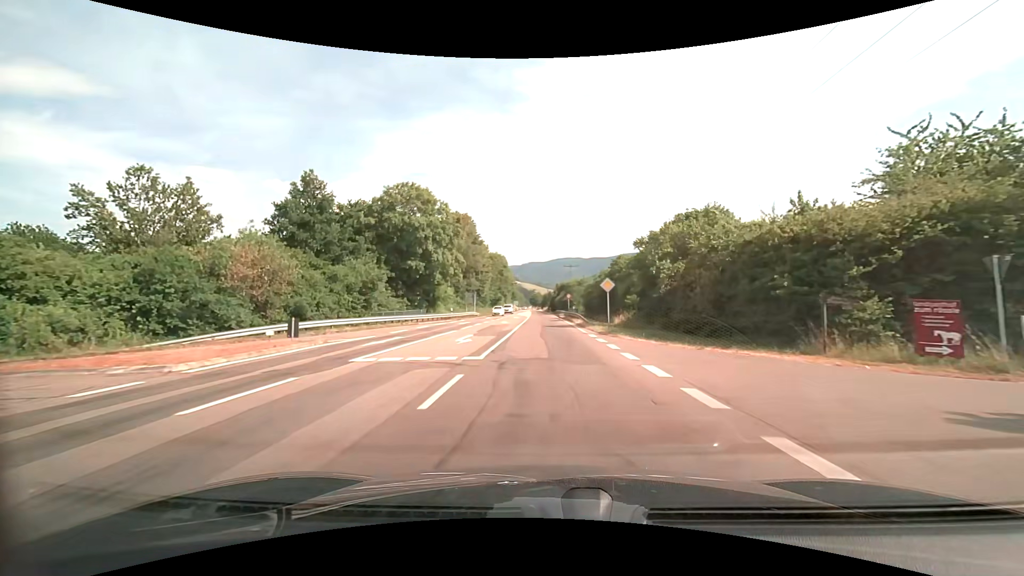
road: secondary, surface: asphalt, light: Day
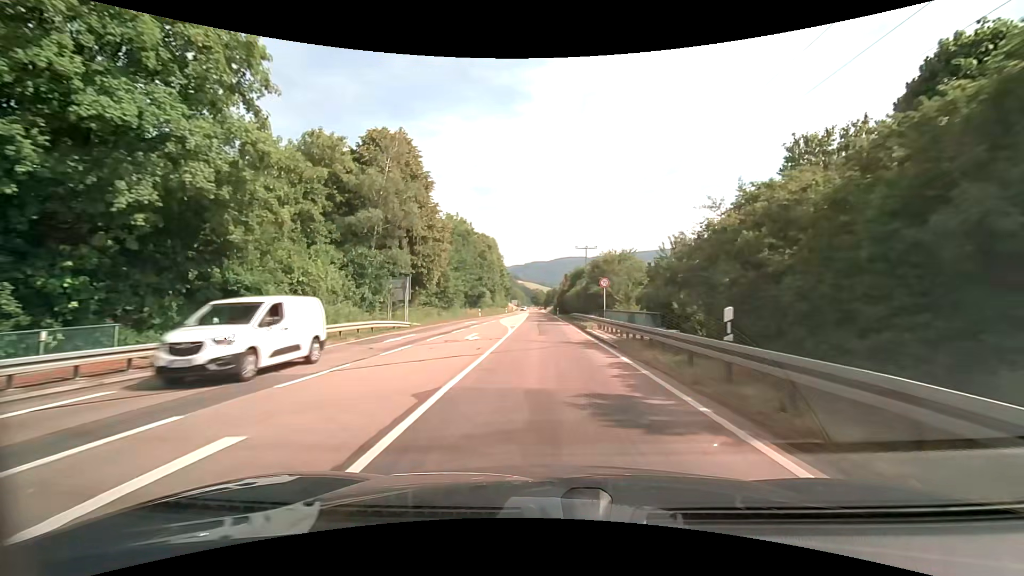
(-0.2, +39.9) m; -1°
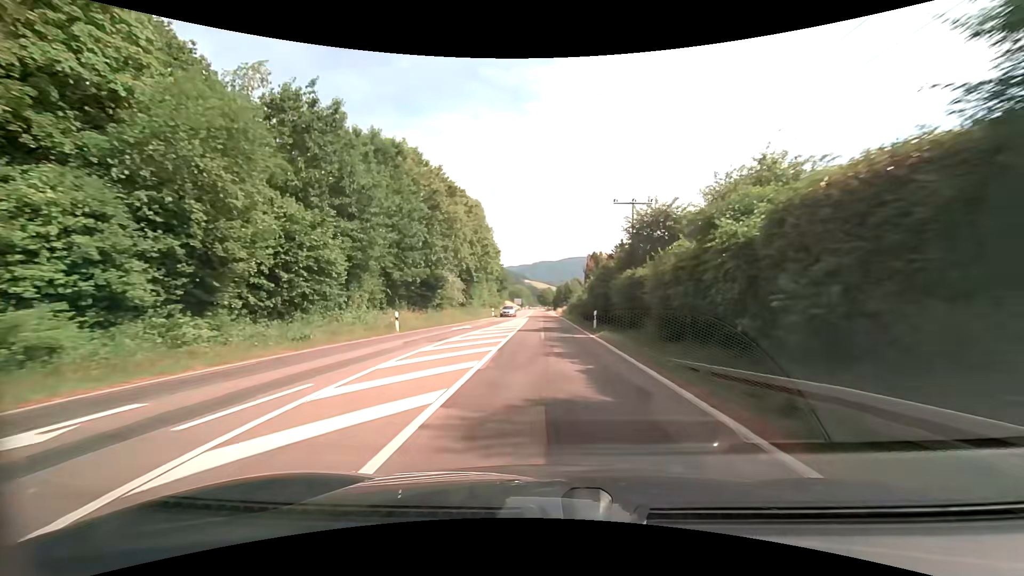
(-0.3, +39.7) m; 0°
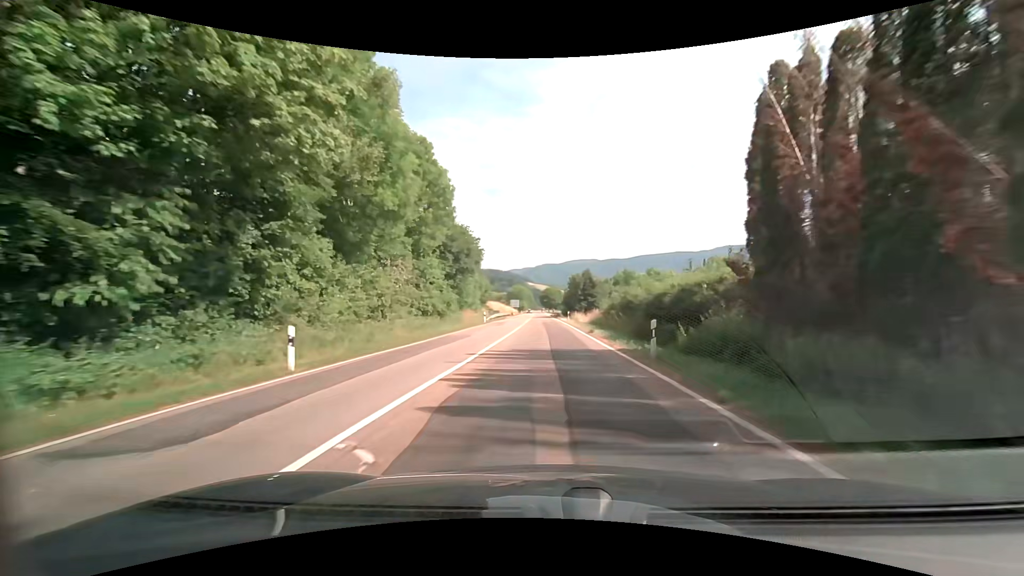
(-1.0, +50.4) m; -1°
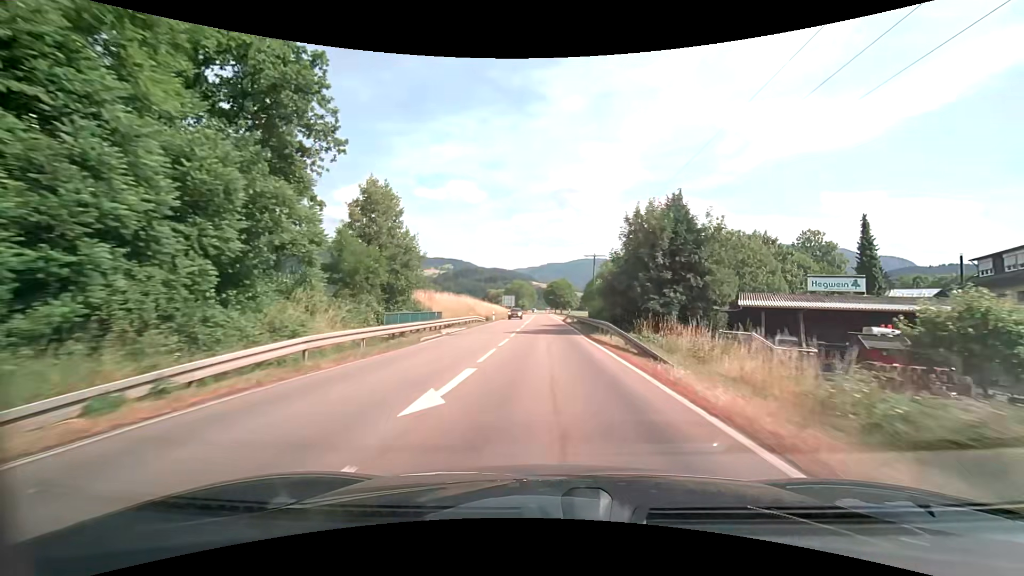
(-0.2, +51.3) m; -1°
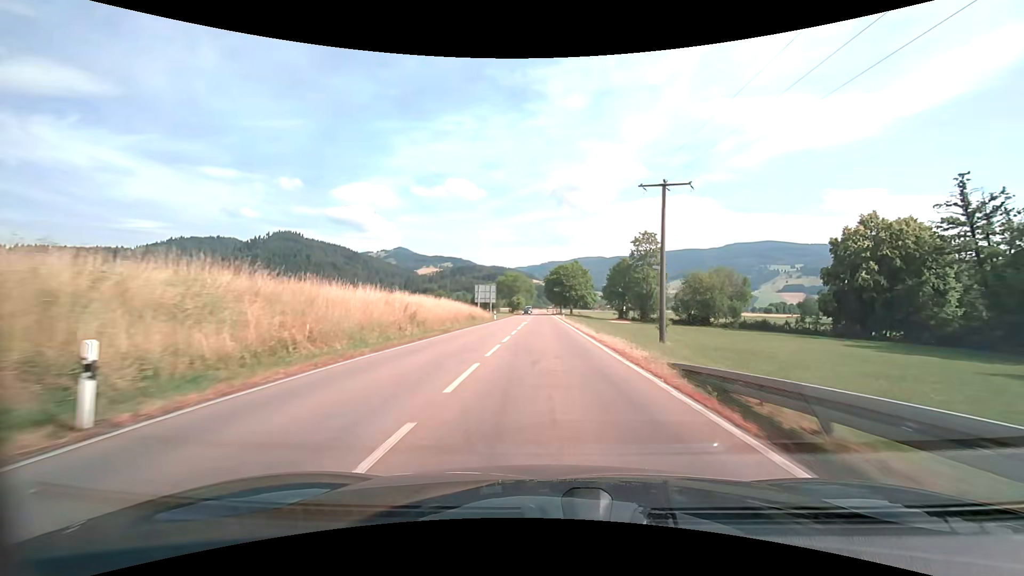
(-0.1, +52.8) m; 0°
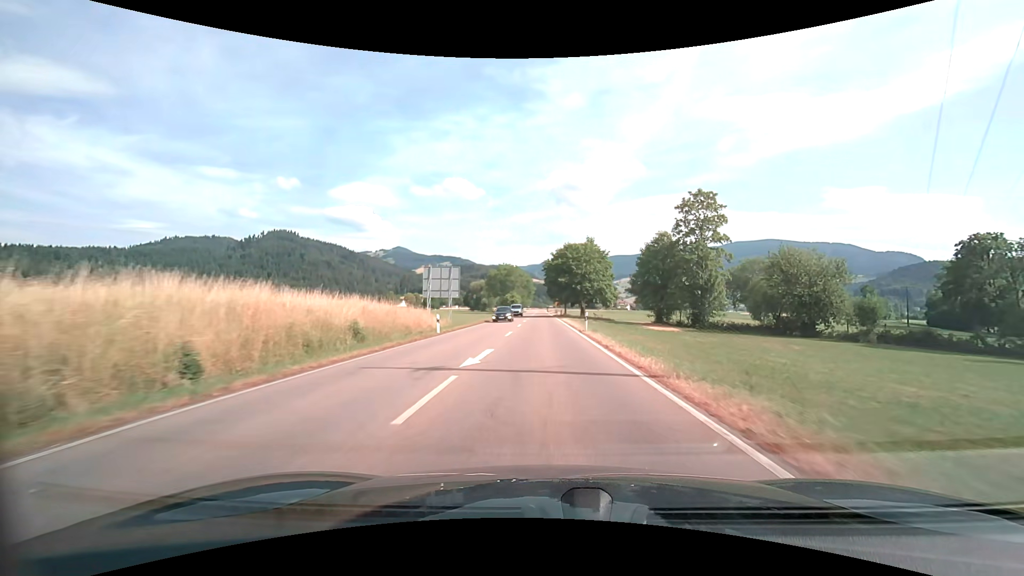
(0.0, +32.2) m; 0°
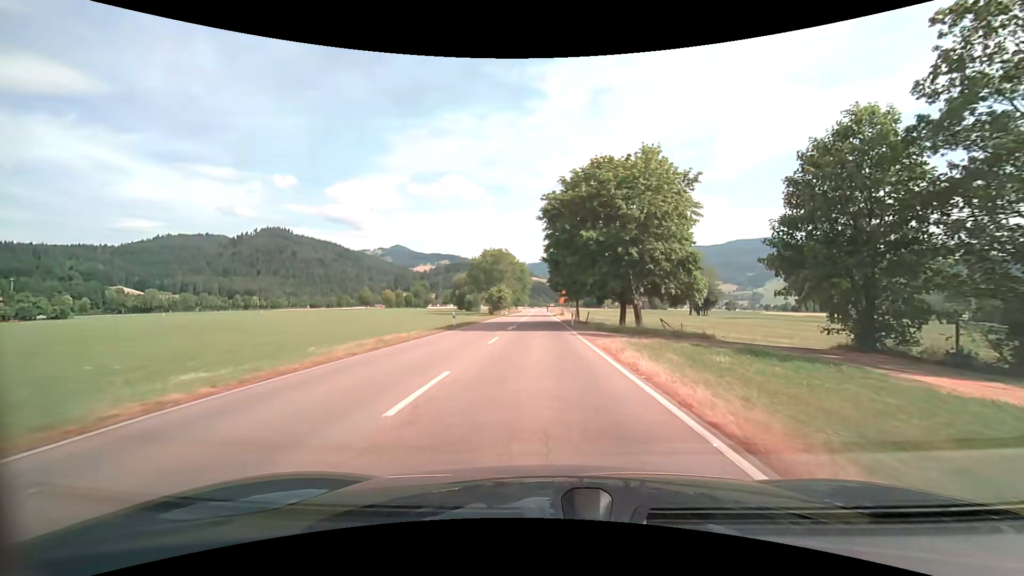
(0.0, +41.5) m; 0°
(0, +10) (0, +20) (0, +30) (0, +40) (0, +50) (-1, +60) (-1, +70) (-1, +80) (-1, +90) (-1, +100) m
